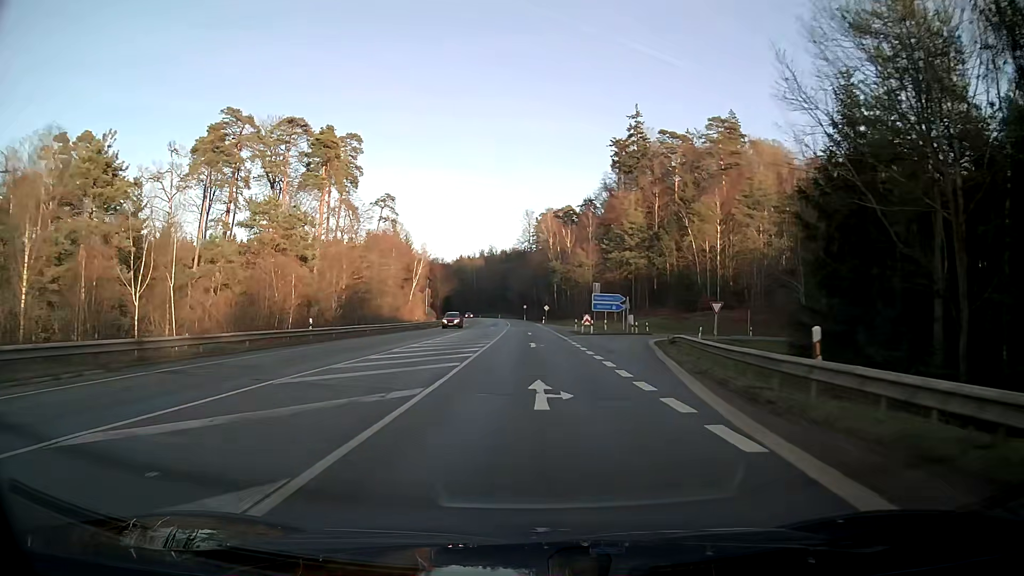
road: secondary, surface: asphalt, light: Day
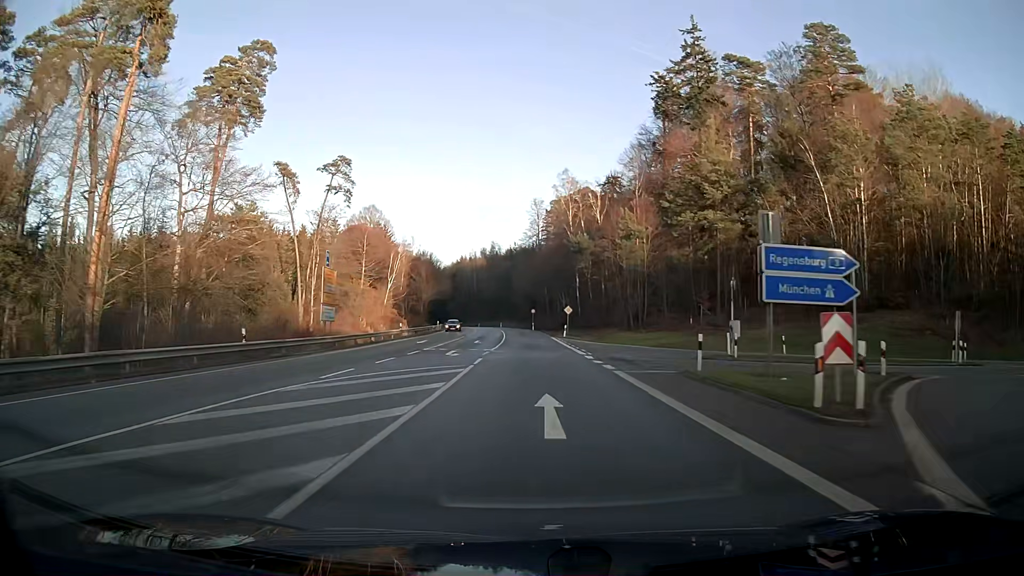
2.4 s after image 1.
(-0.3, +41.8) m; -1°
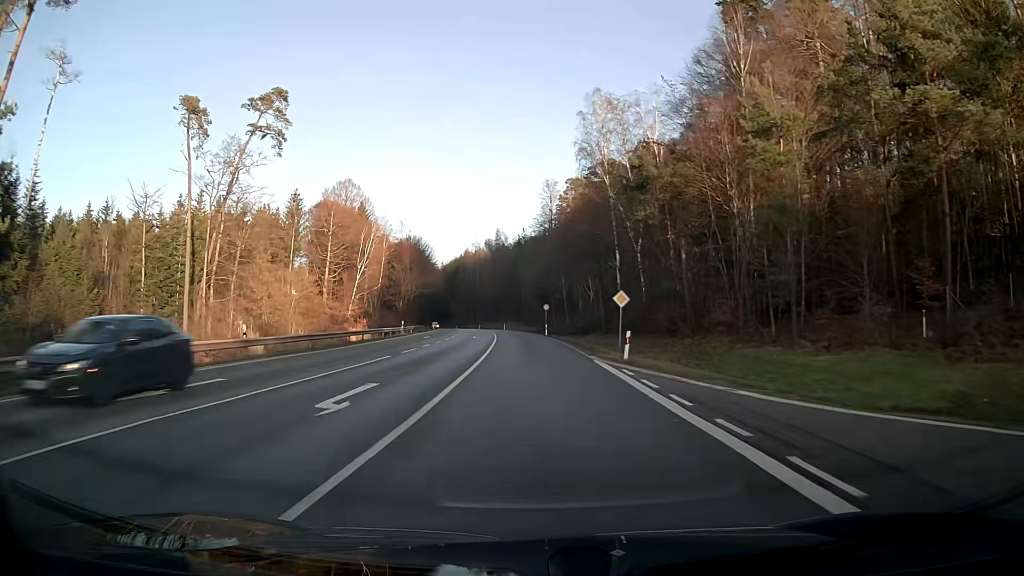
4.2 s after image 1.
(-0.3, +32.8) m; -1°
